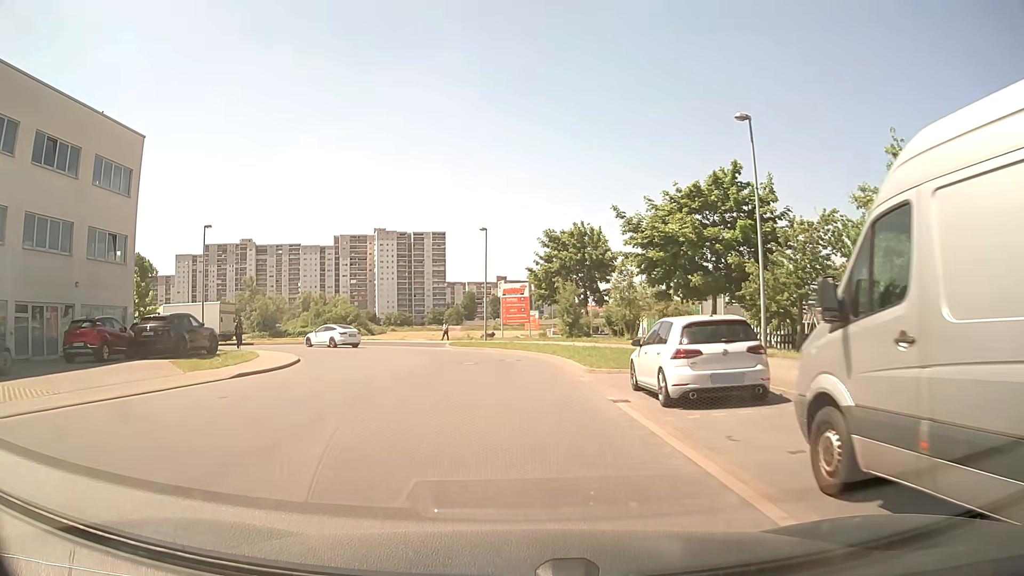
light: Day
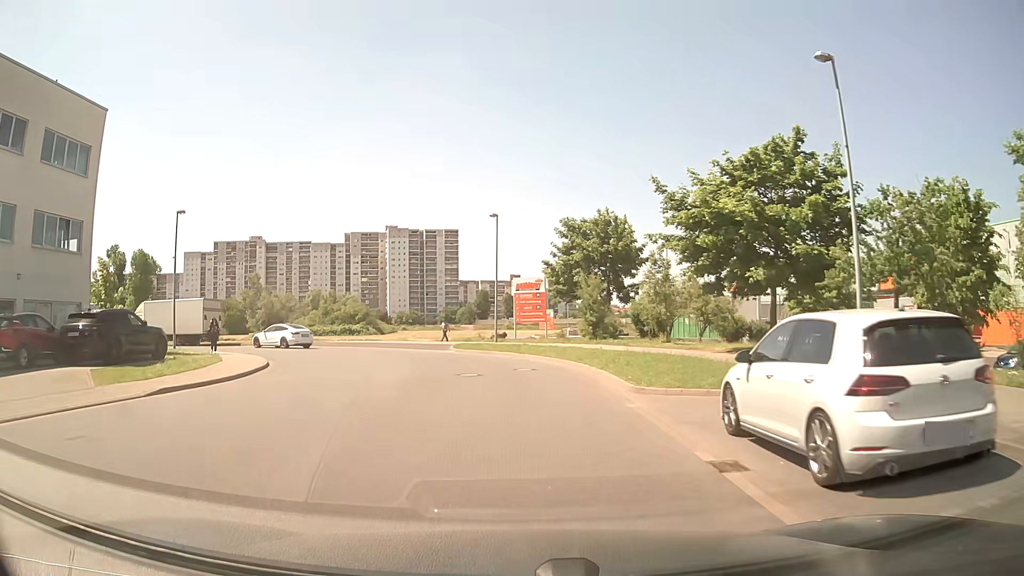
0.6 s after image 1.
(-0.1, +5.4) m; -1°
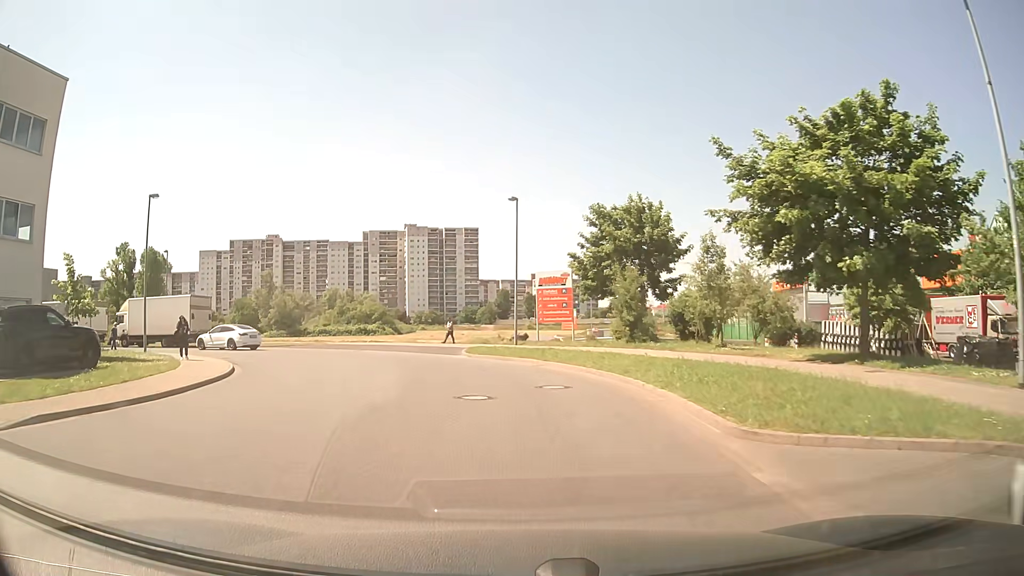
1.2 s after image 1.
(0.0, +5.2) m; -1°
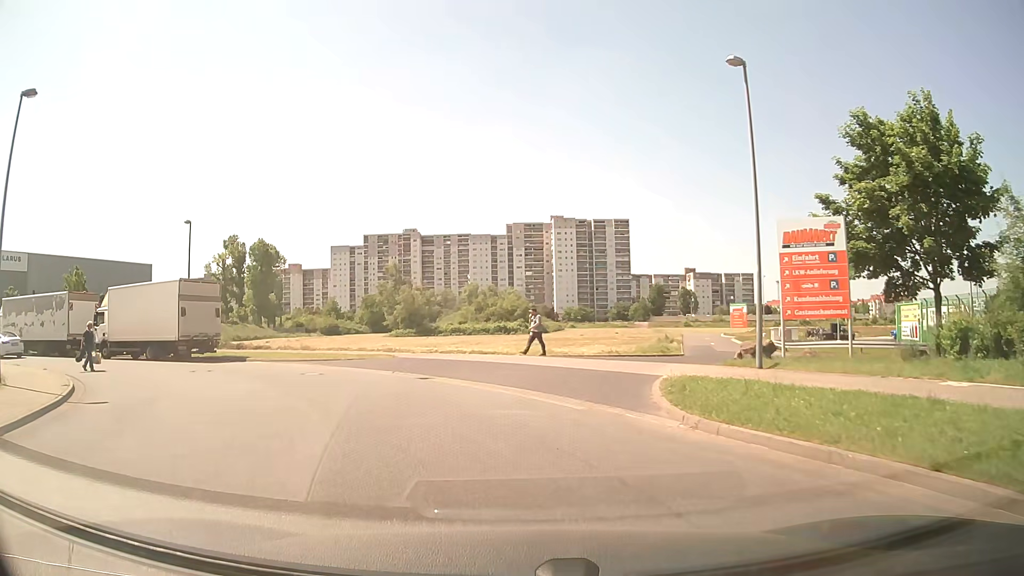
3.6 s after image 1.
(-1.9, +18.2) m; -13°
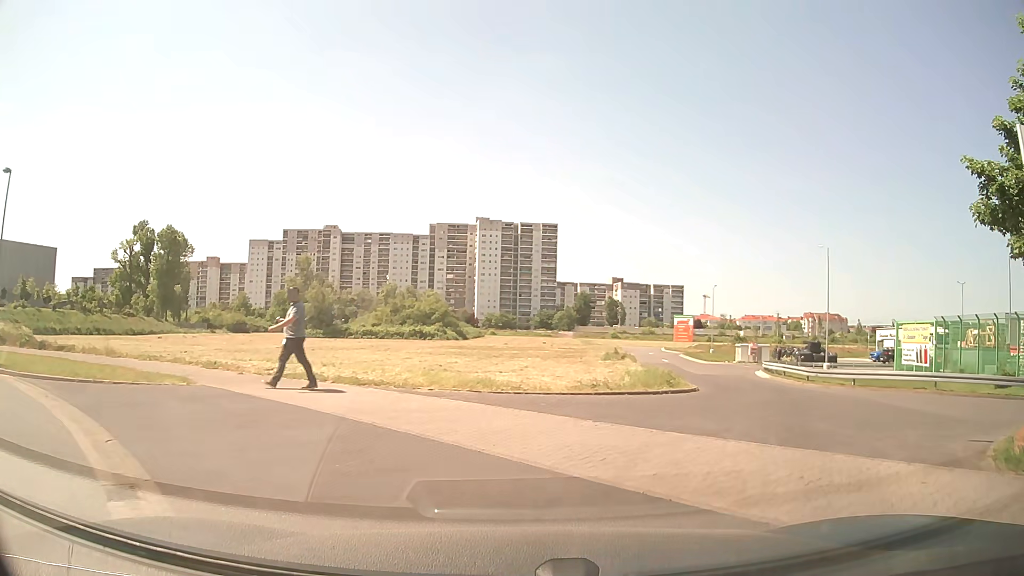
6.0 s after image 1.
(-0.1, +12.2) m; +5°
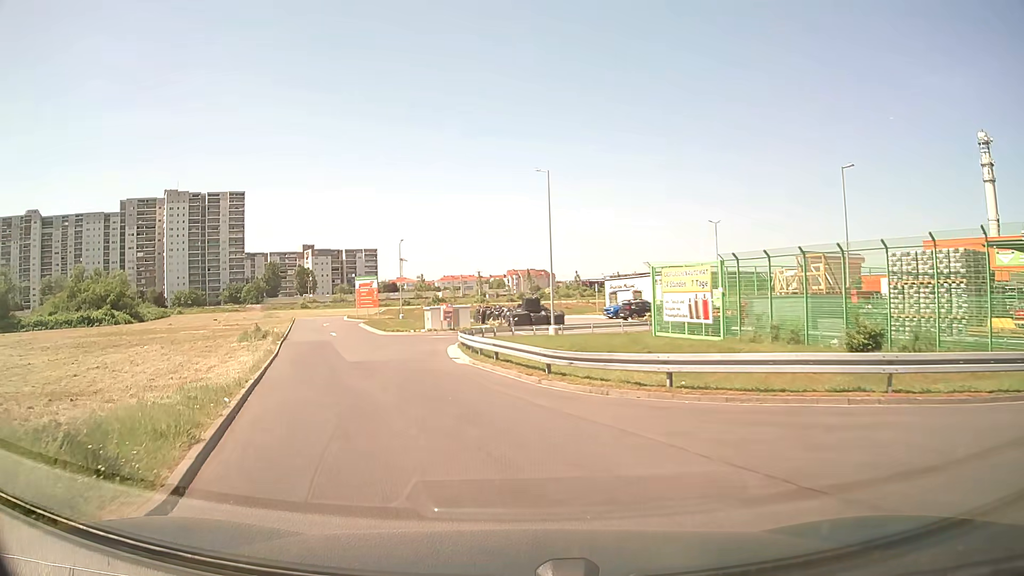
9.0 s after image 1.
(+5.5, +14.6) m; +27°
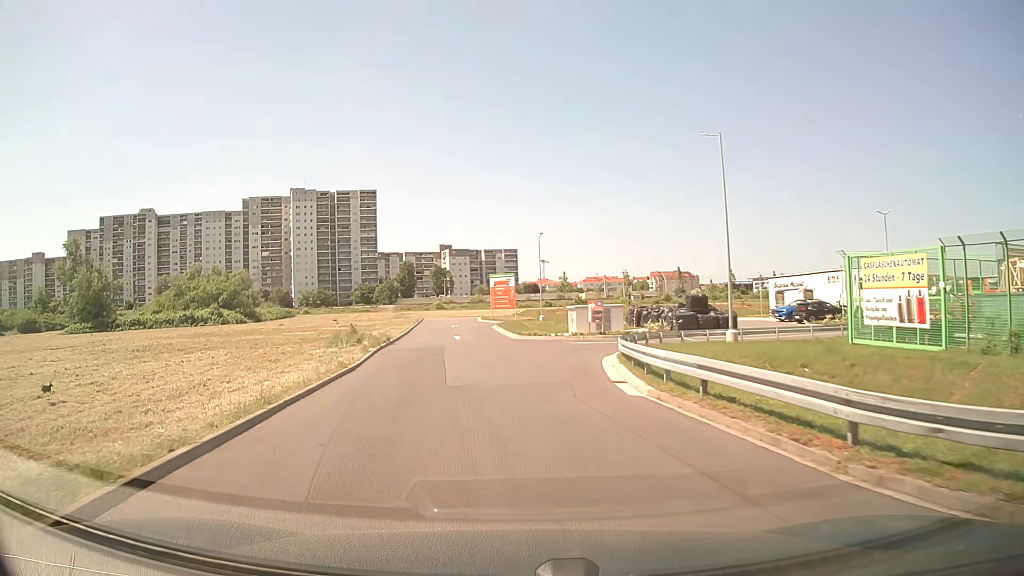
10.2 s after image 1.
(-0.9, +8.8) m; -12°
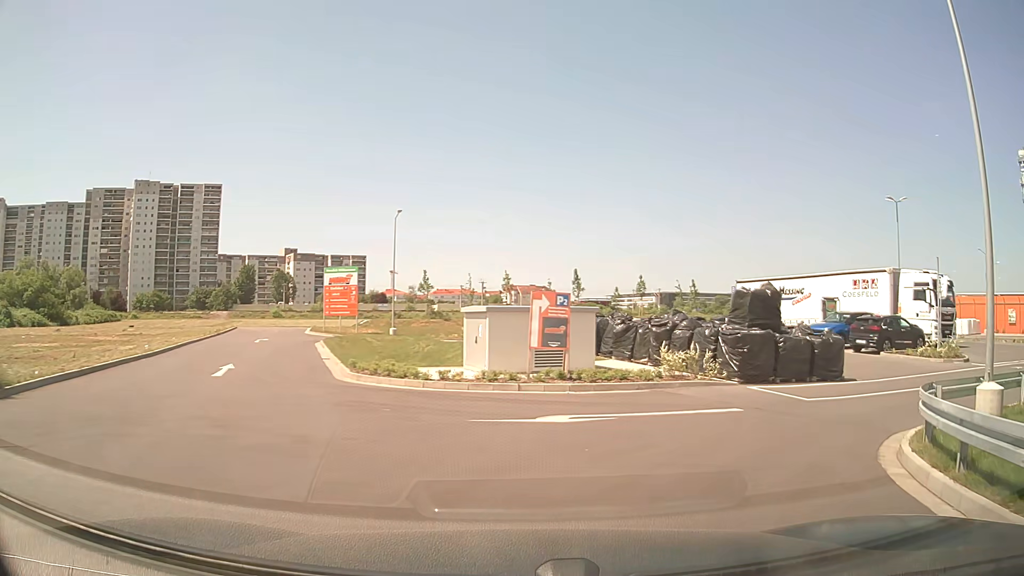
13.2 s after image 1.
(0.0, +22.9) m; +14°
